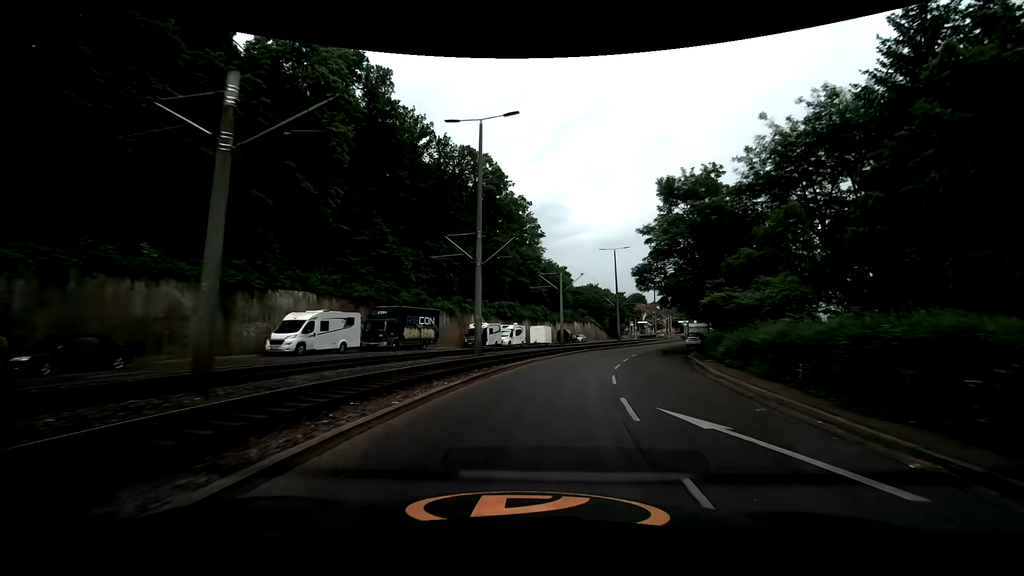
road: secondary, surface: asphalt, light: Day
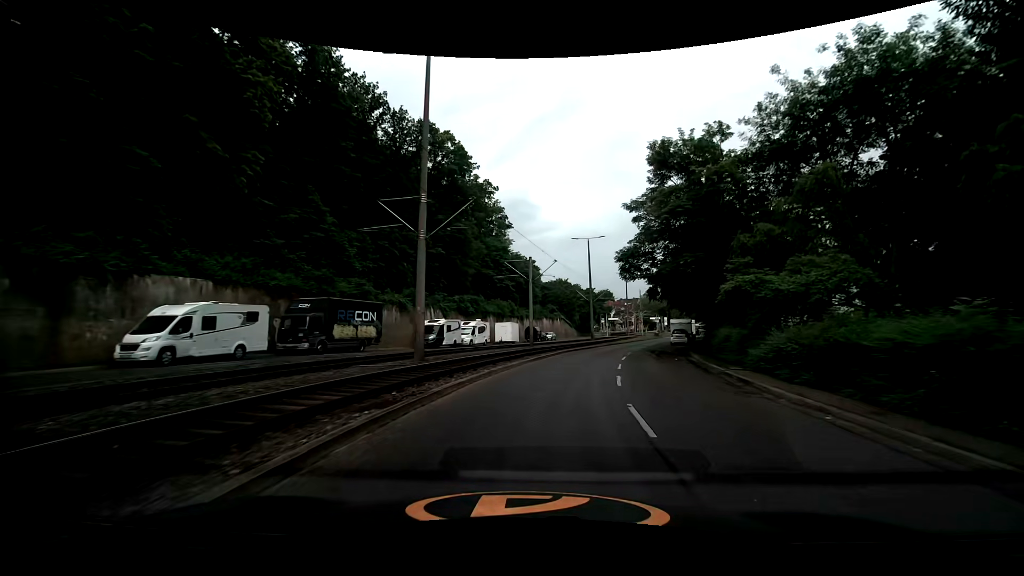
(+0.2, +7.5) m; +4°
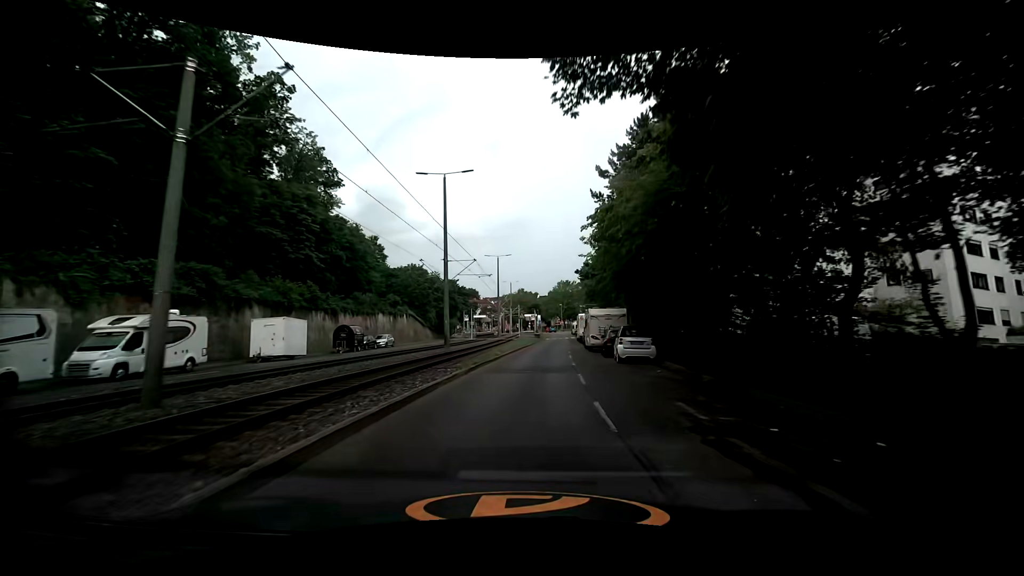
(+4.2, +29.8) m; +15°
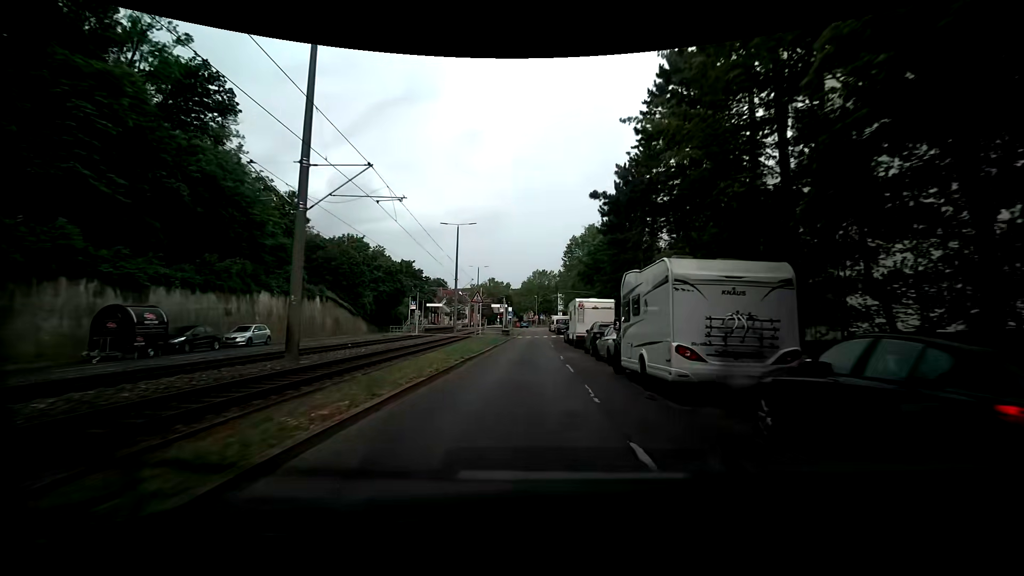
(+0.8, +21.8) m; +4°
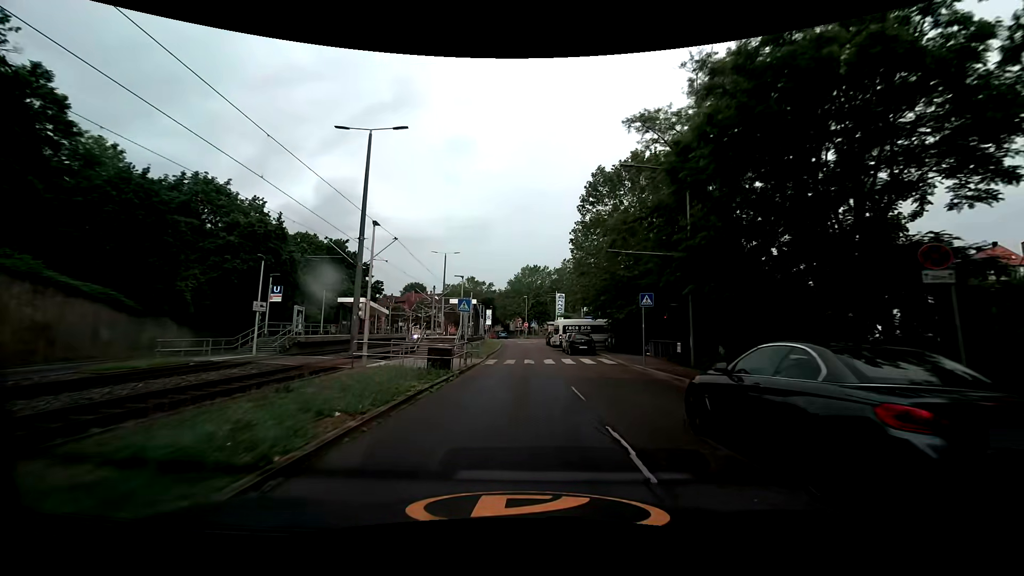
(+0.7, +33.8) m; +1°
